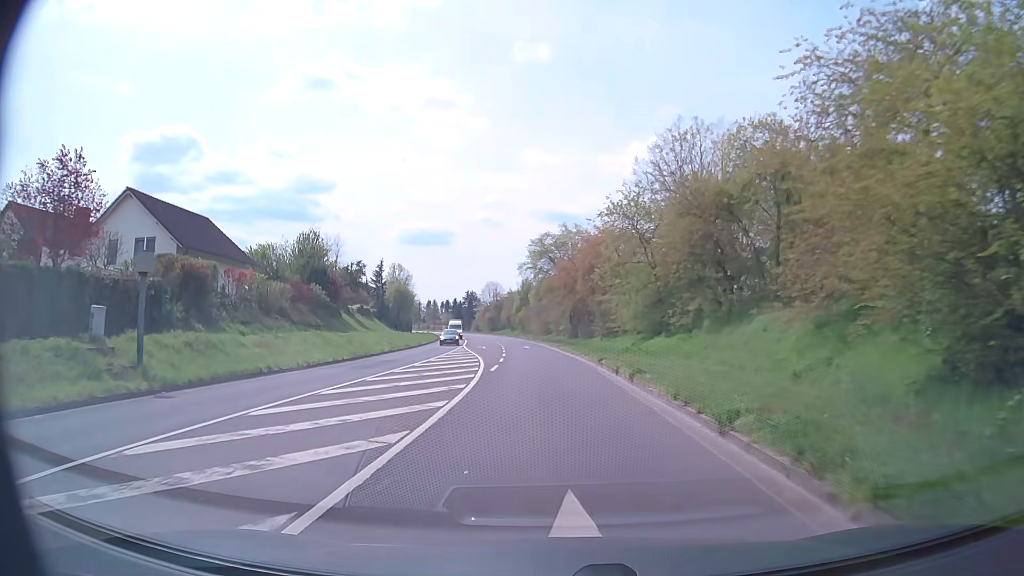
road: secondary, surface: asphalt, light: Day
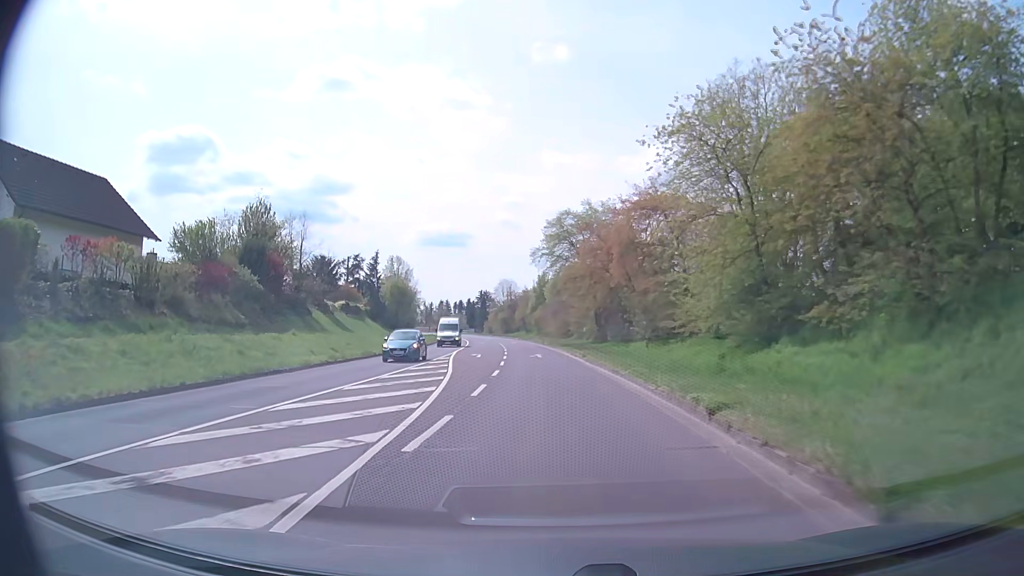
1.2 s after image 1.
(-0.2, +15.8) m; -1°
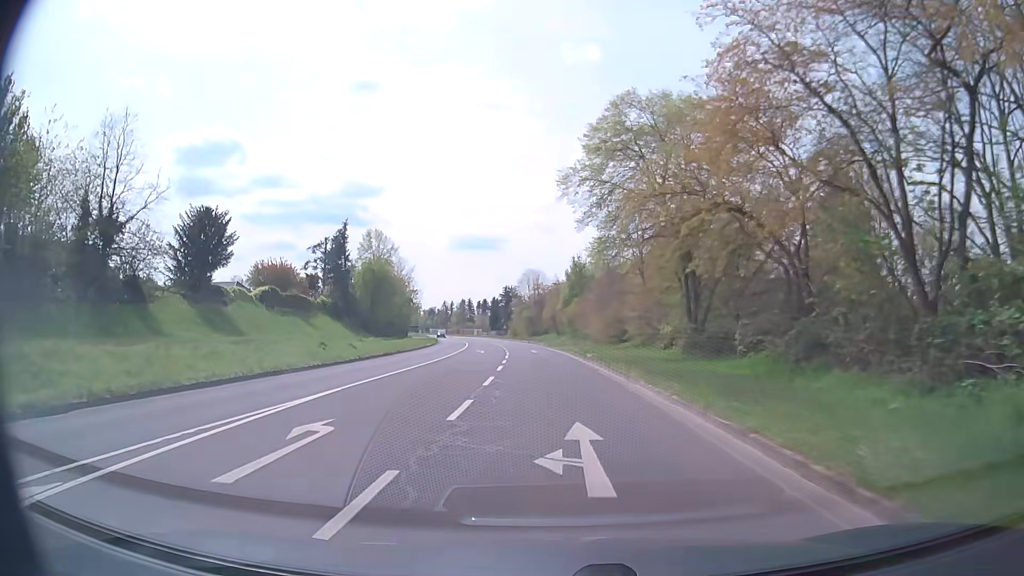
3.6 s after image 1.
(-1.1, +31.8) m; -4°
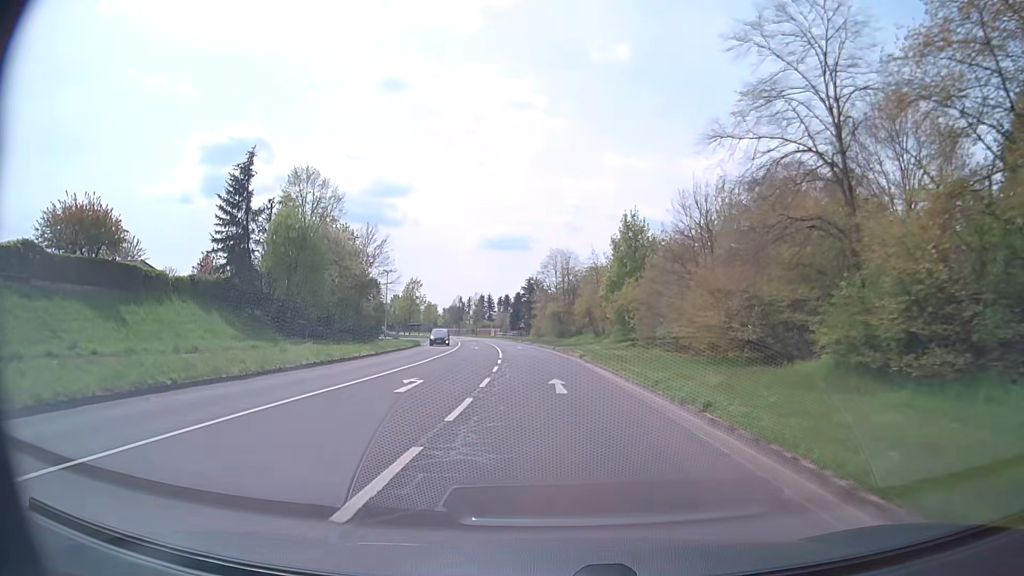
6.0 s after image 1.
(-0.6, +31.8) m; -2°
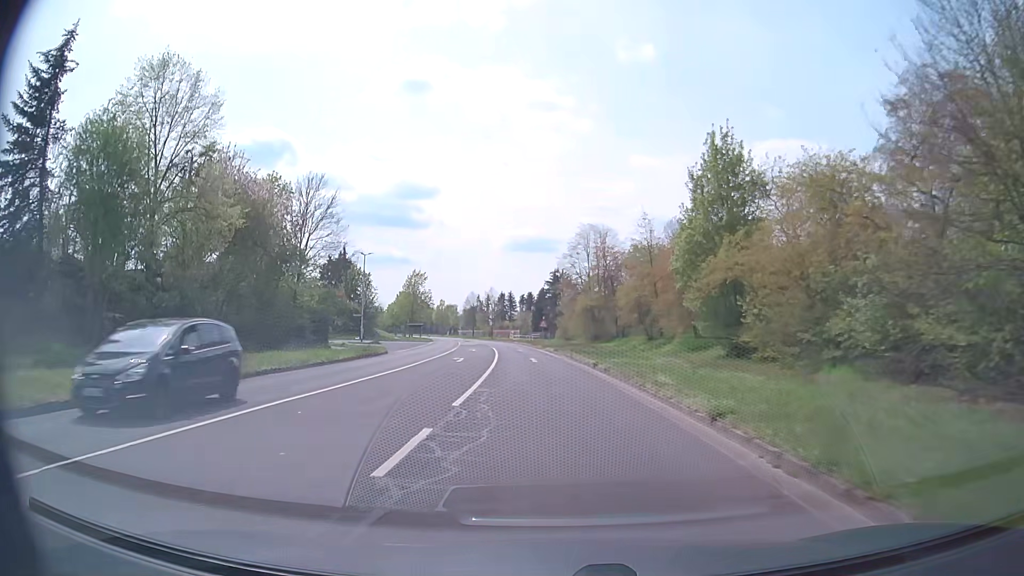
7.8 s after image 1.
(-0.4, +23.8) m; -2°
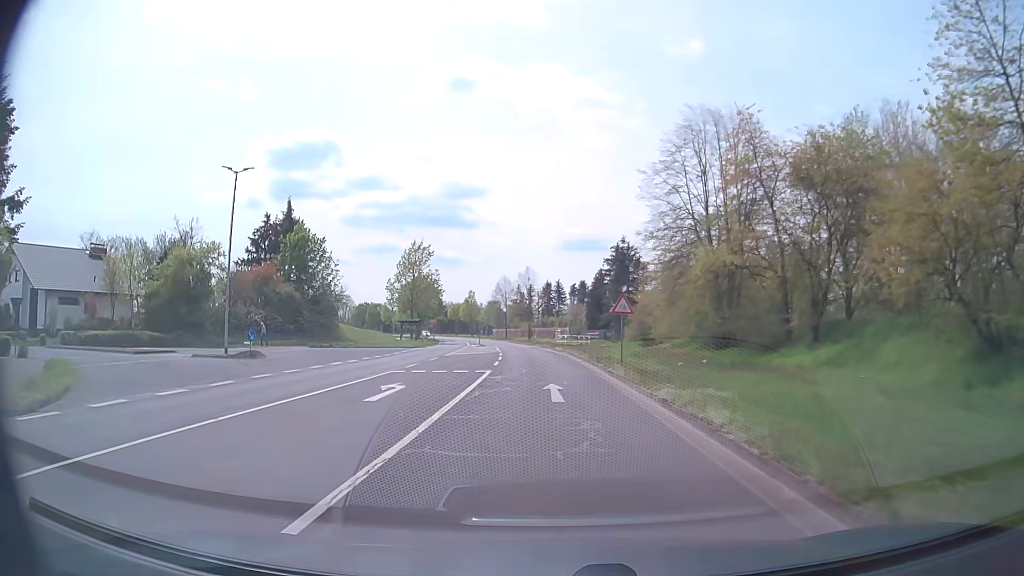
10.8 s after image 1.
(-1.4, +39.6) m; -4°
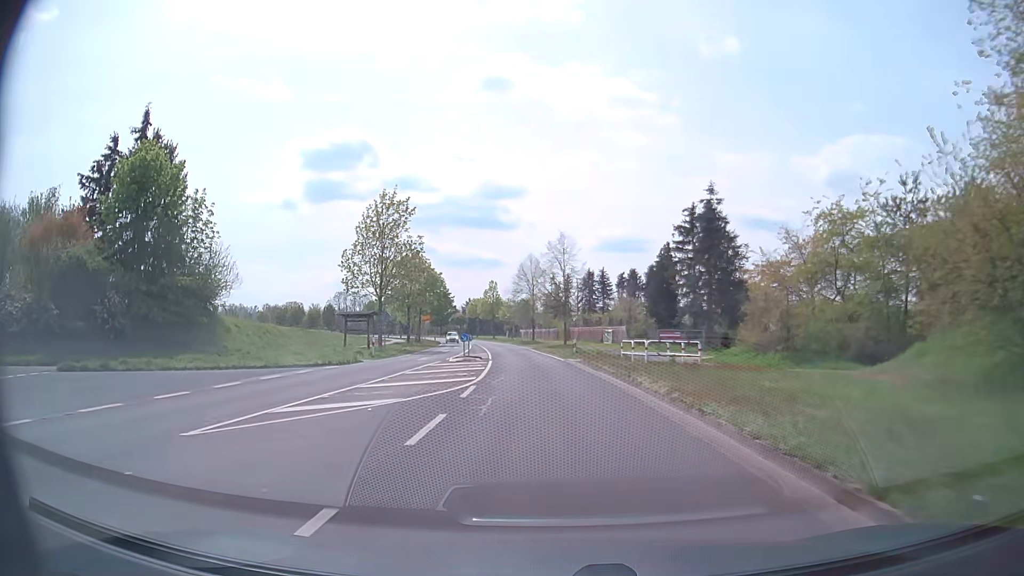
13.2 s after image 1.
(-1.0, +31.6) m; -3°
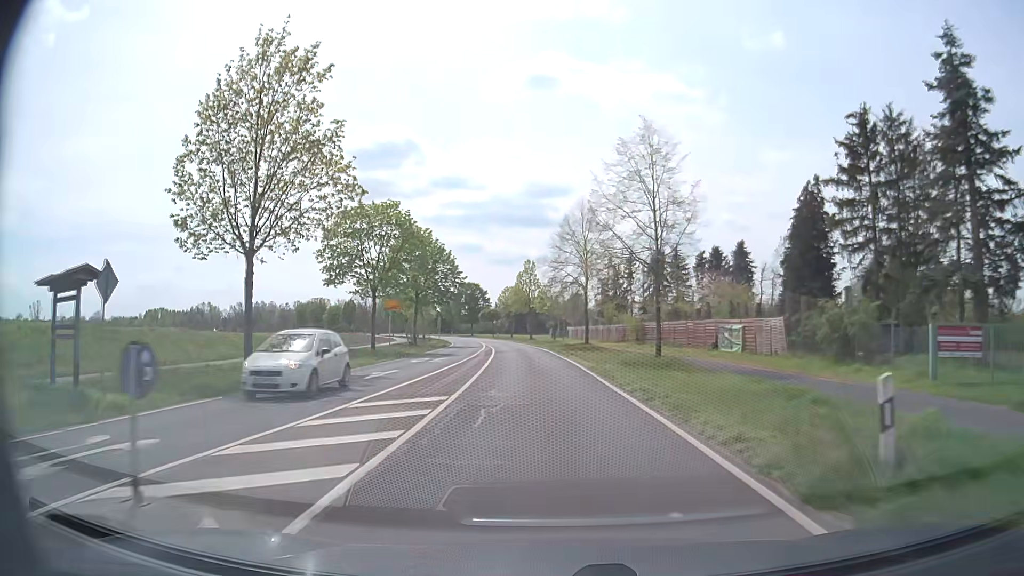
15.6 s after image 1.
(-1.2, +31.6) m; -4°
(0, +10) (0, +20) (-1, +30) (-2, +40) (-2, +50) (-3, +60) (-5, +70) (-6, +80) (-8, +90) (-10, +99) m
